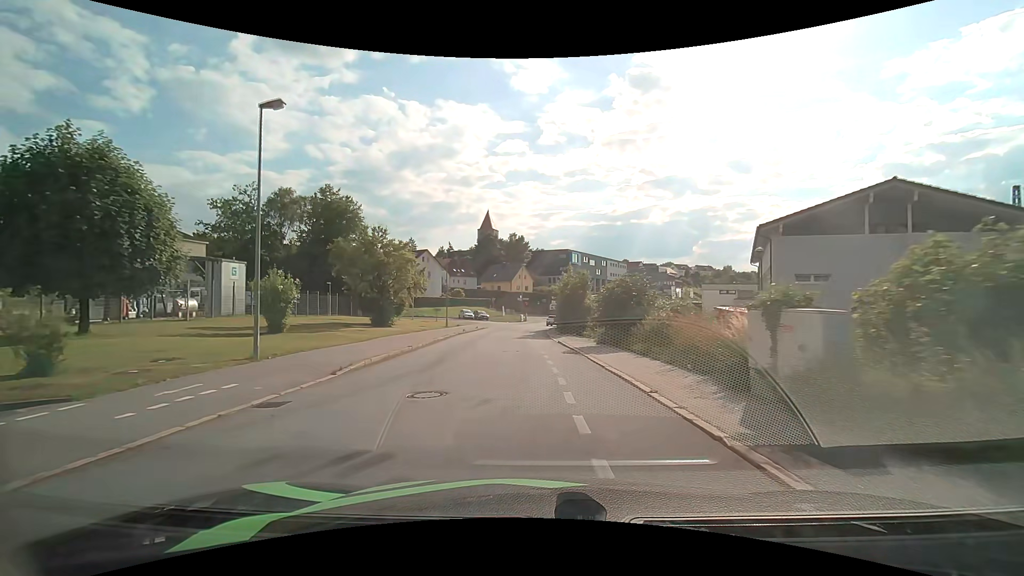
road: residential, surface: asphalt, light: Day
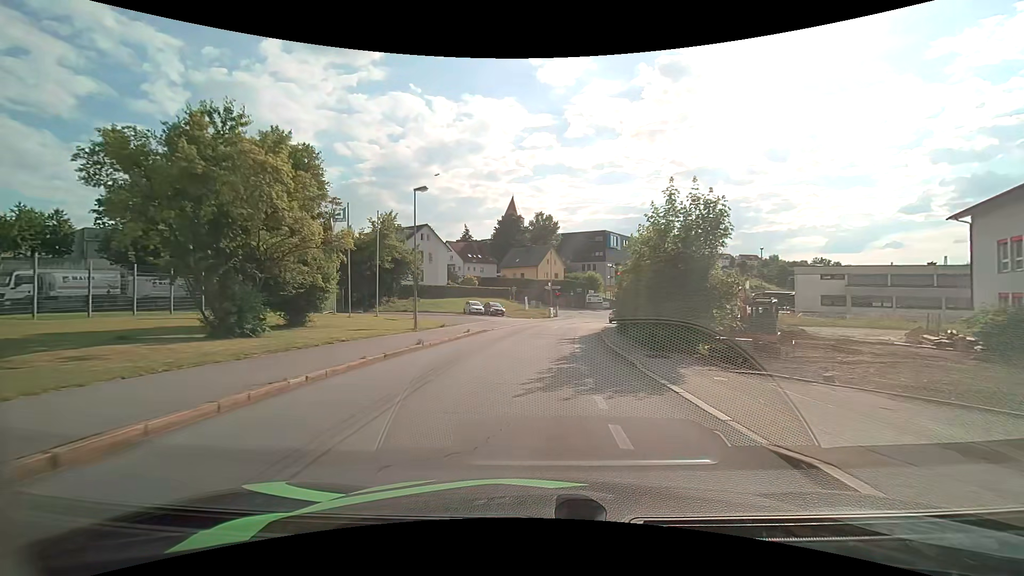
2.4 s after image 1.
(-0.8, +23.1) m; -3°
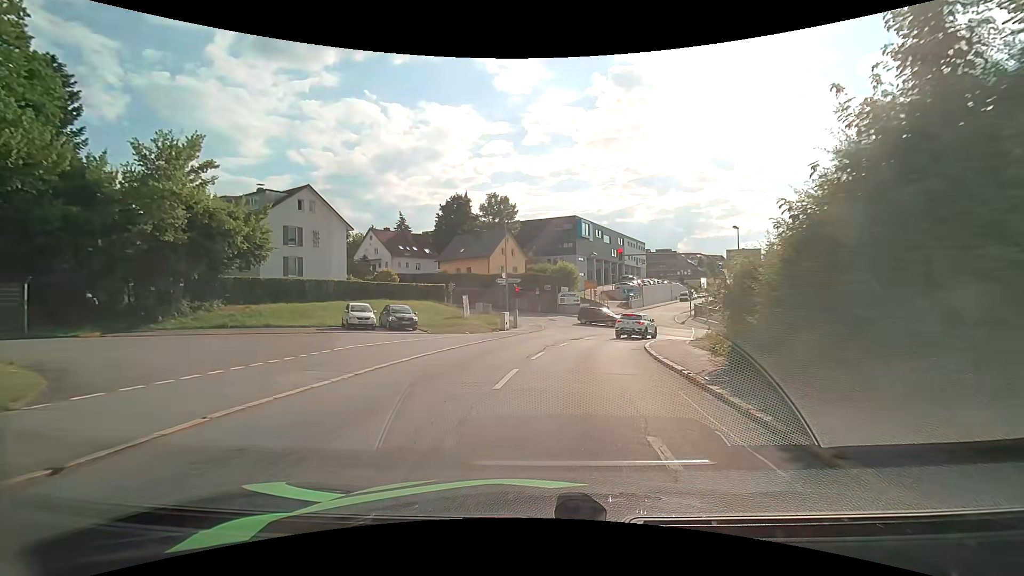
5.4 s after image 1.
(+0.8, +26.7) m; +4°
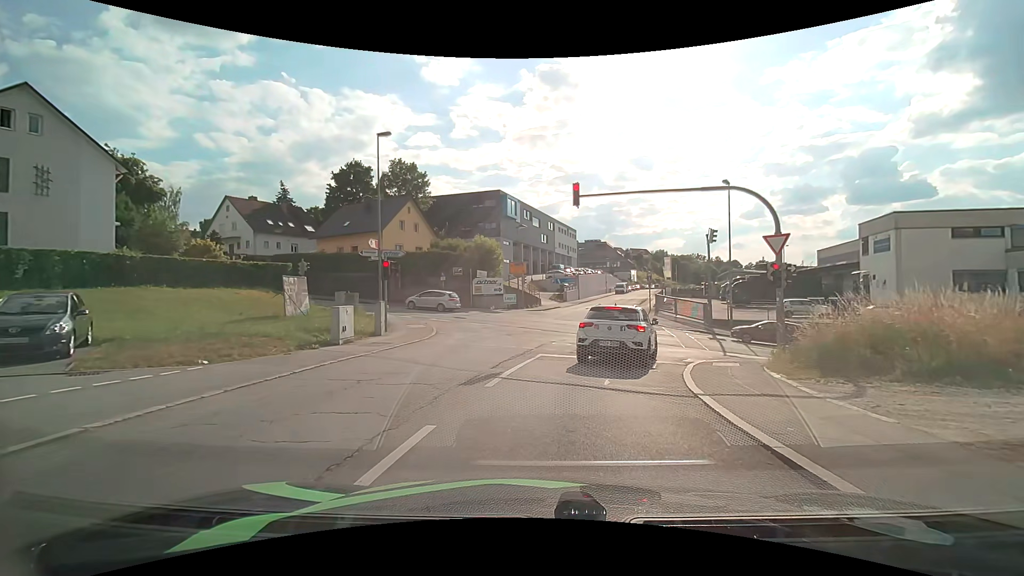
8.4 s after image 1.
(+1.5, +17.5) m; +9°
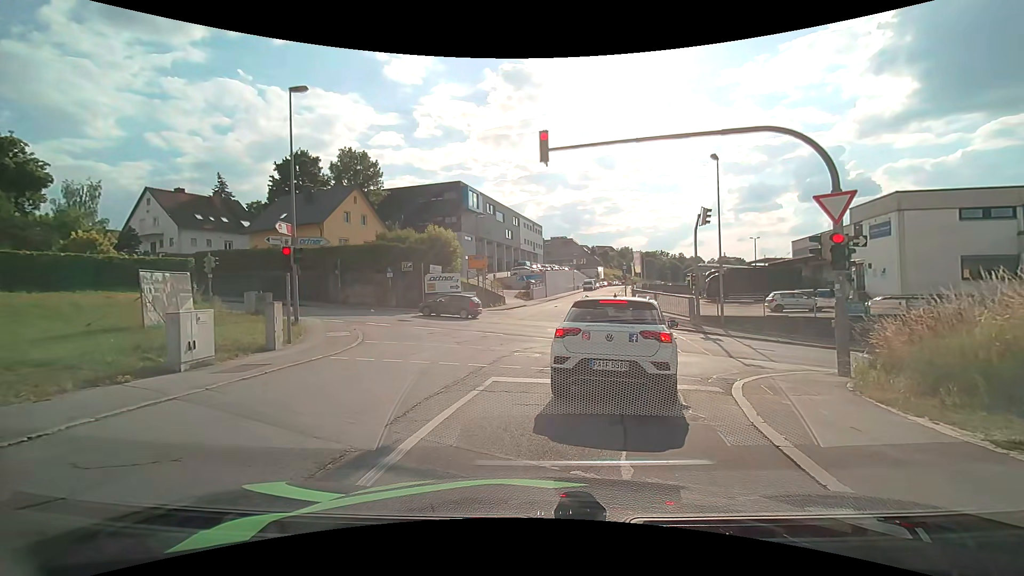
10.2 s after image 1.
(+0.2, +5.2) m; +4°
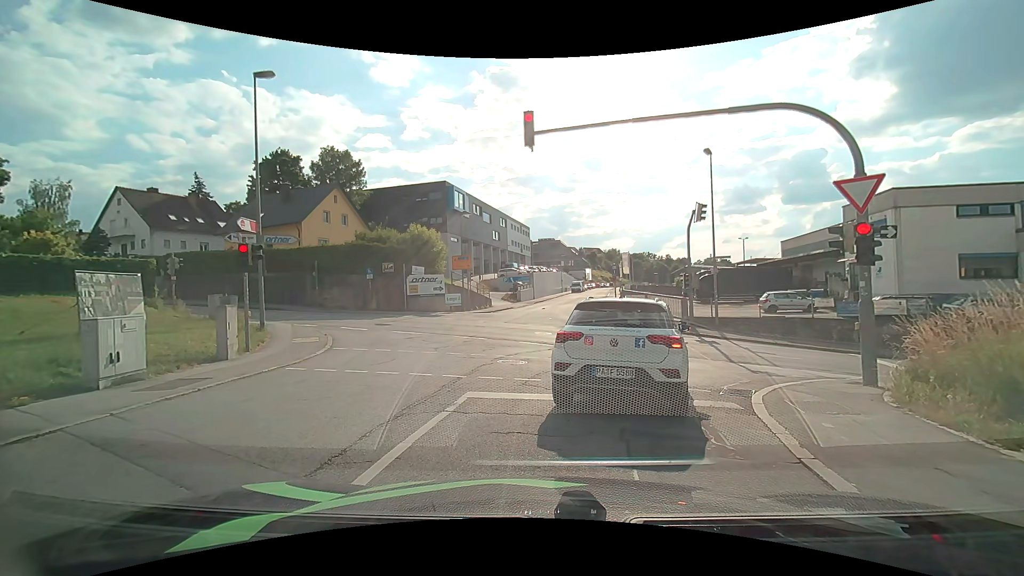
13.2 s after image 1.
(0.0, +1.5) m; -1°
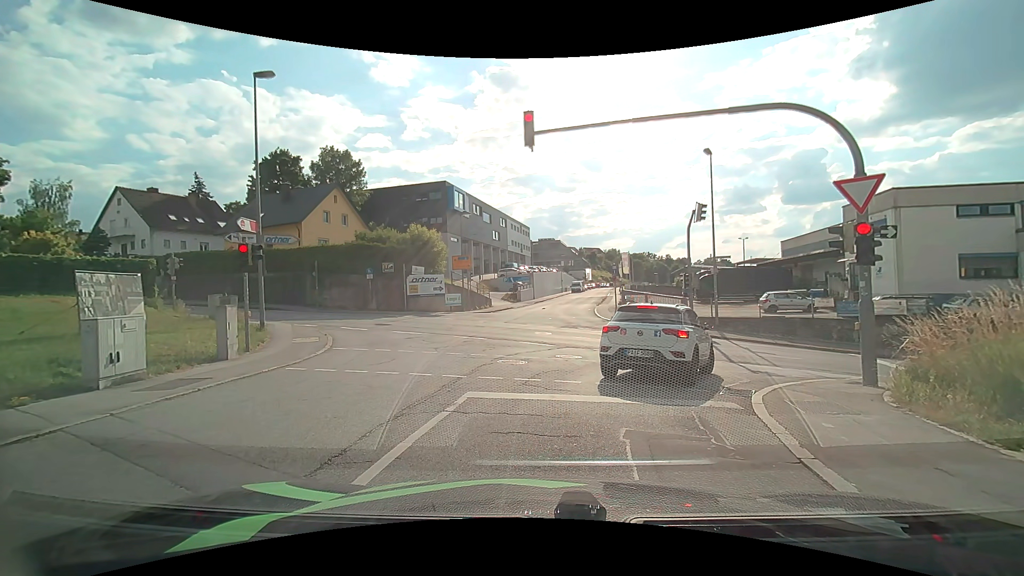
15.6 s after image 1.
(0.0, 0.0) m; 0°
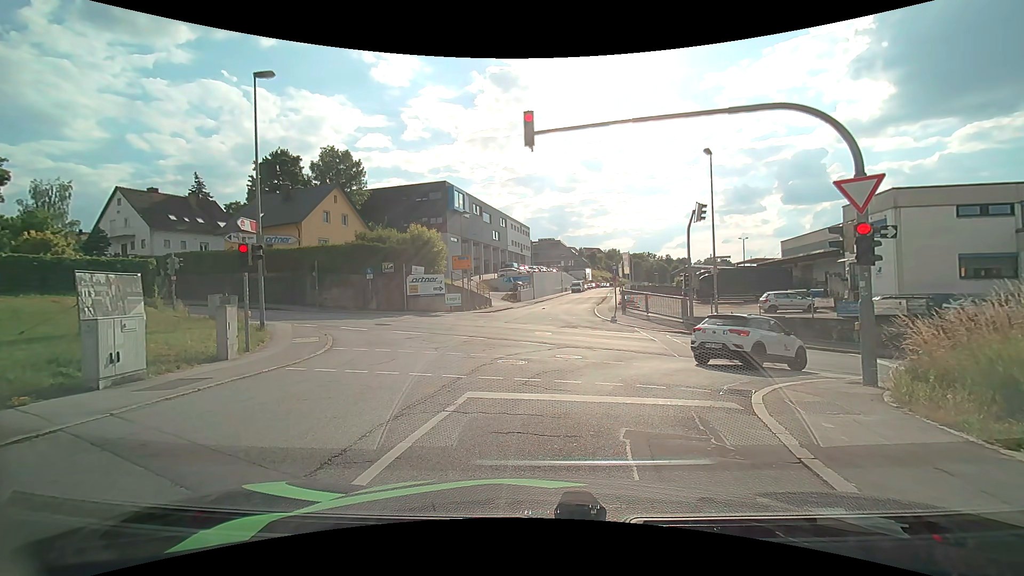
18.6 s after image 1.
(0.0, 0.0) m; 0°
(+1, +10) (+1, +20) (-4, +28) (-13, +33) (-22, +36) (-32, +40) (-41, +43) (-50, +47) (-60, +50) (-69, +54) m
